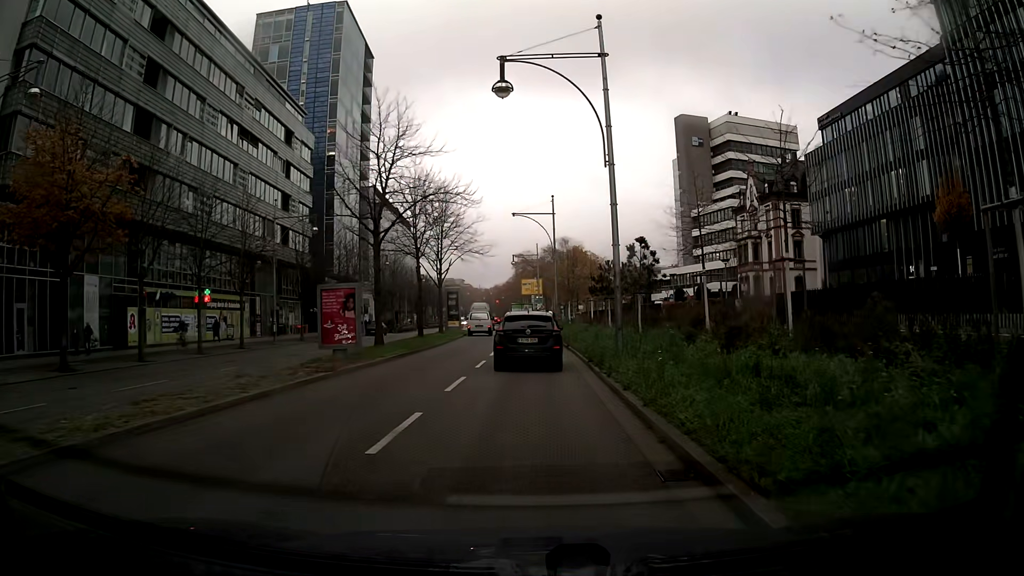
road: primary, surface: asphalt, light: Day
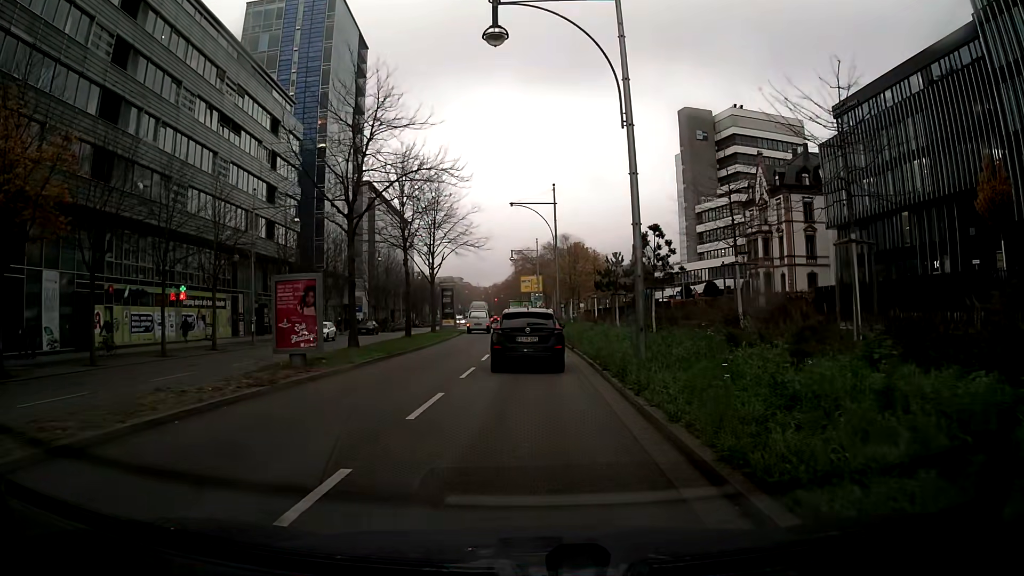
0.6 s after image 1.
(0.0, +3.9) m; 0°
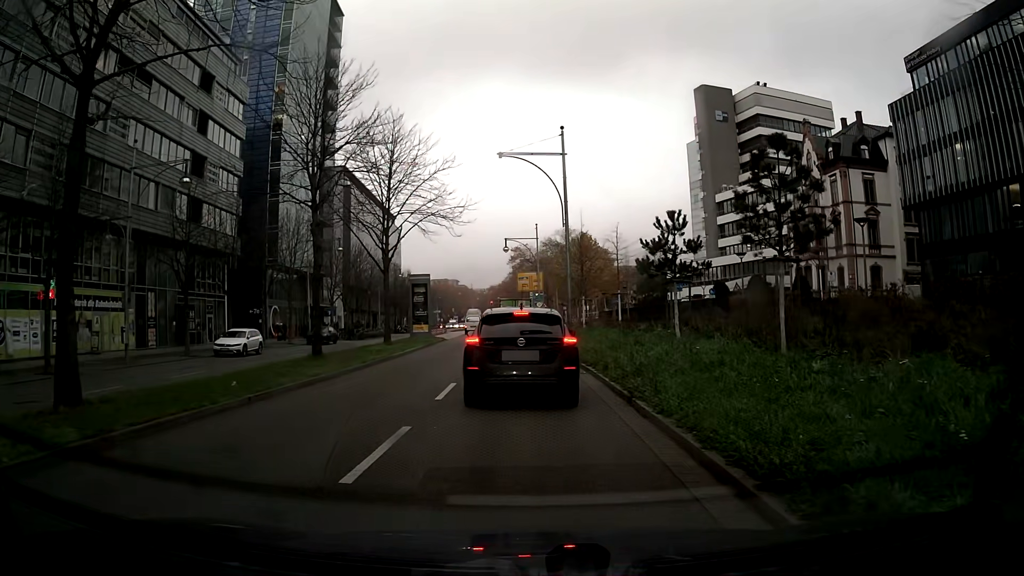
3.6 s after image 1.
(0.0, +15.1) m; 0°
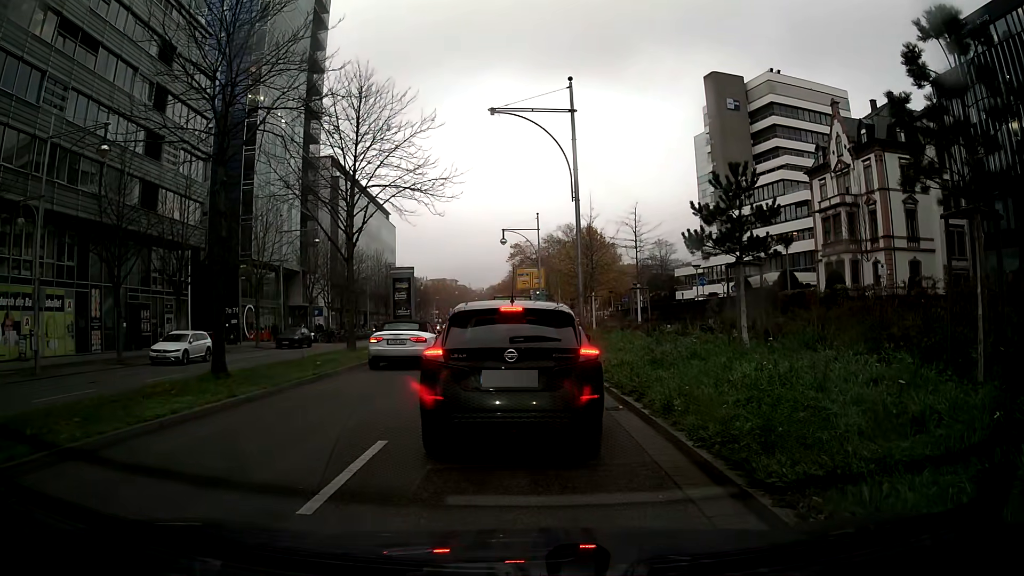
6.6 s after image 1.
(0.0, +6.7) m; -3°
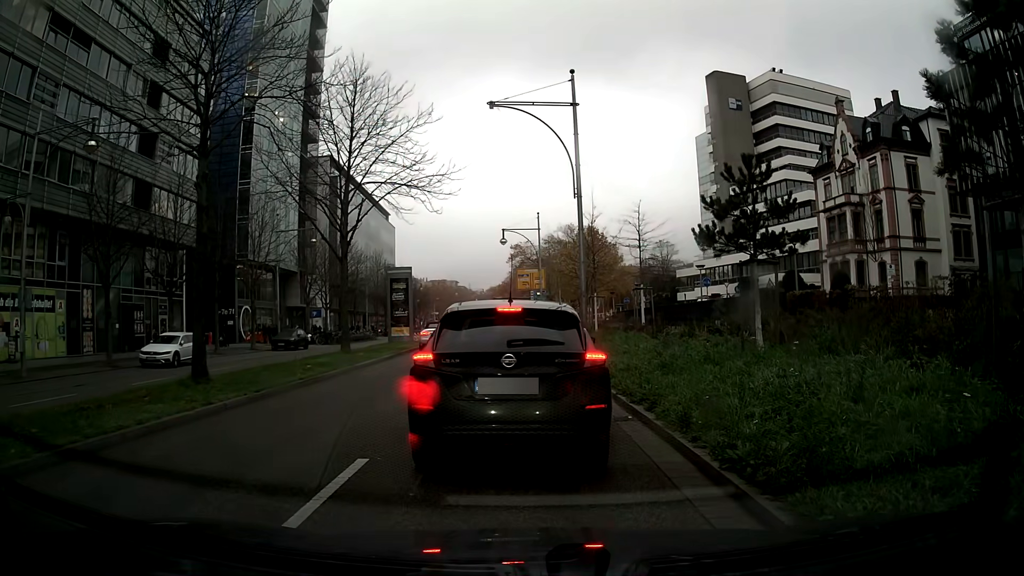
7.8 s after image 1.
(0.0, +0.9) m; 0°
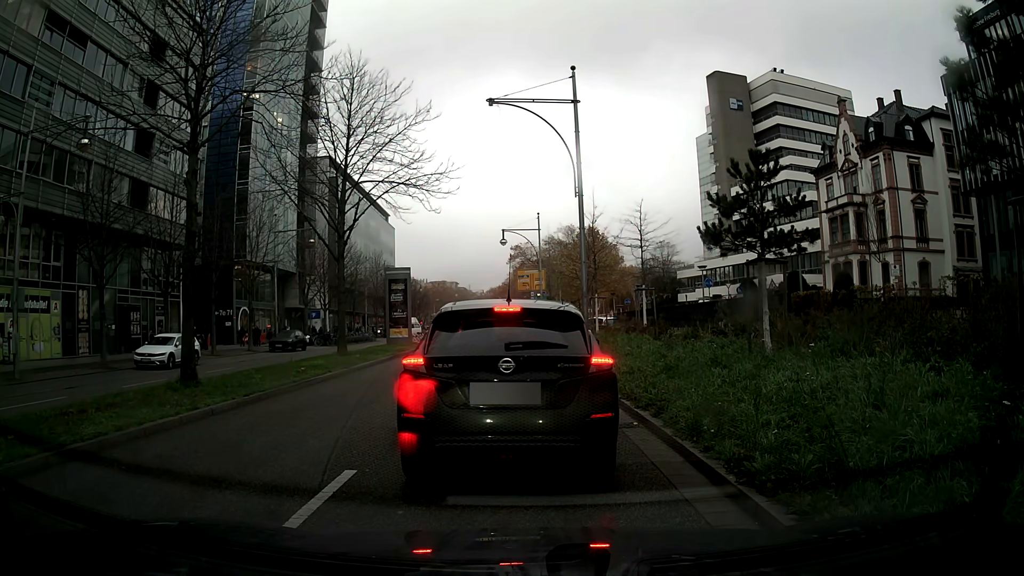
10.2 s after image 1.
(0.0, +0.5) m; 0°
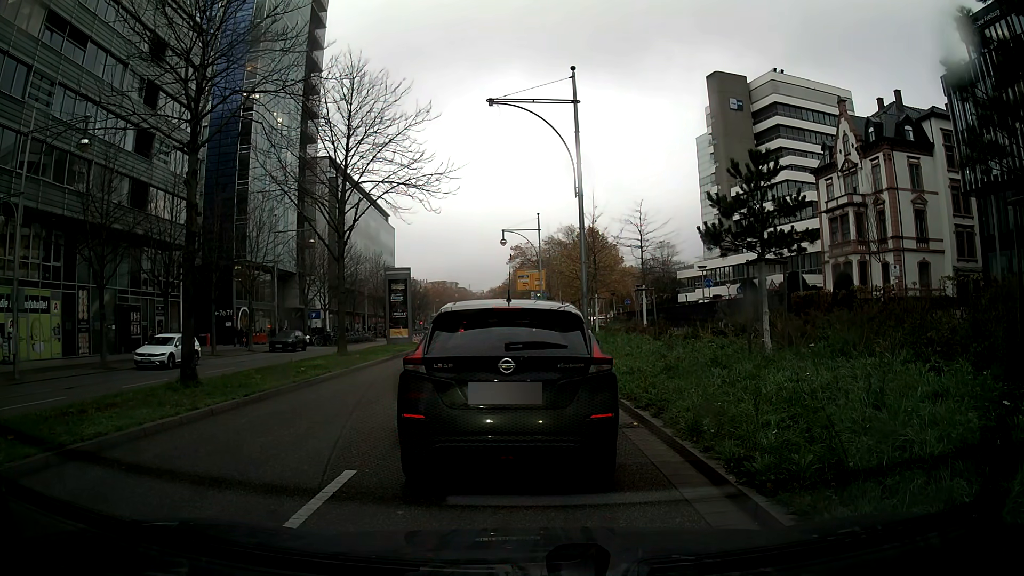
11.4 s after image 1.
(0.0, 0.0) m; 0°
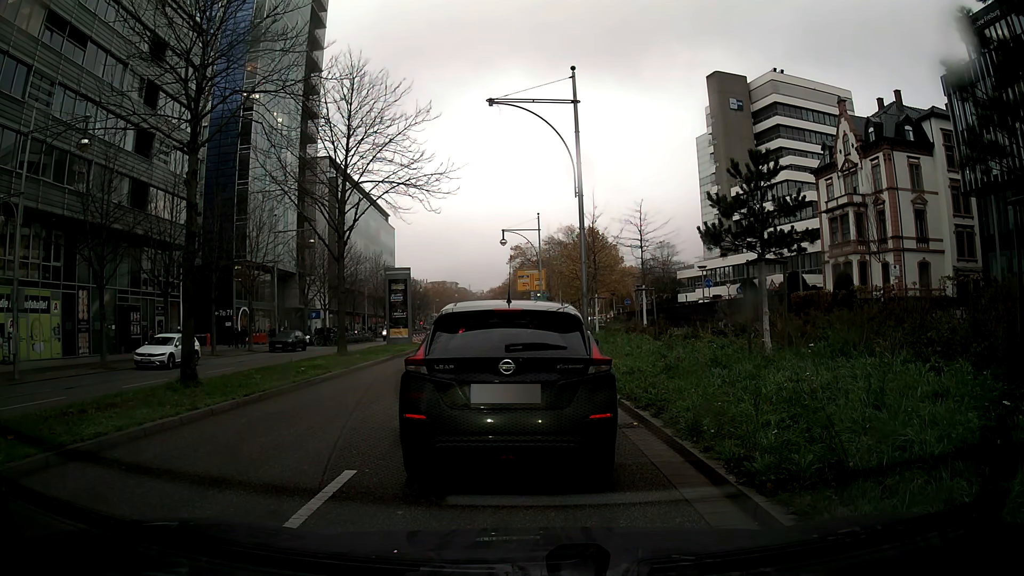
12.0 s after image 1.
(0.0, 0.0) m; 0°
